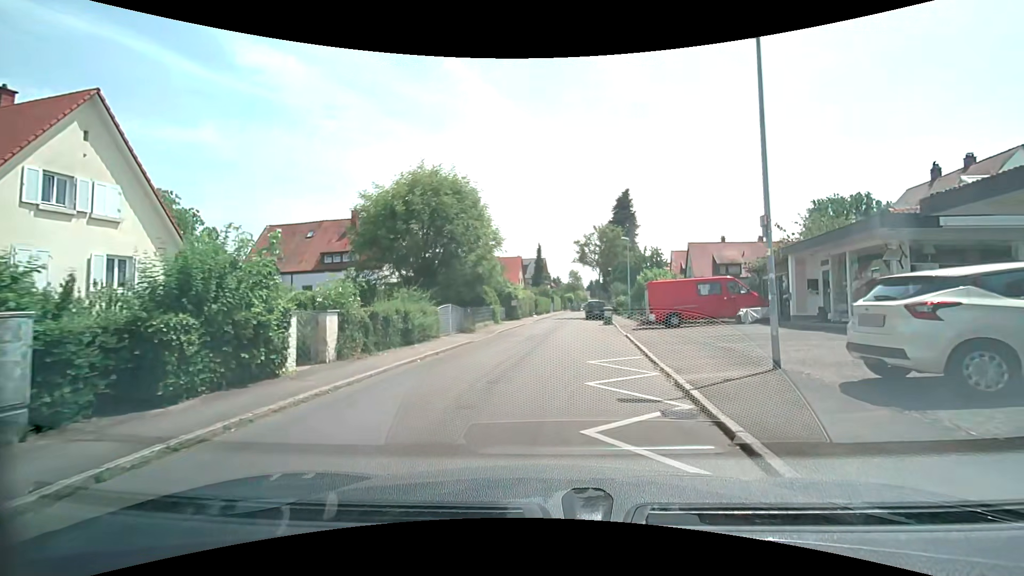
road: residential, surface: asphalt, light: Day
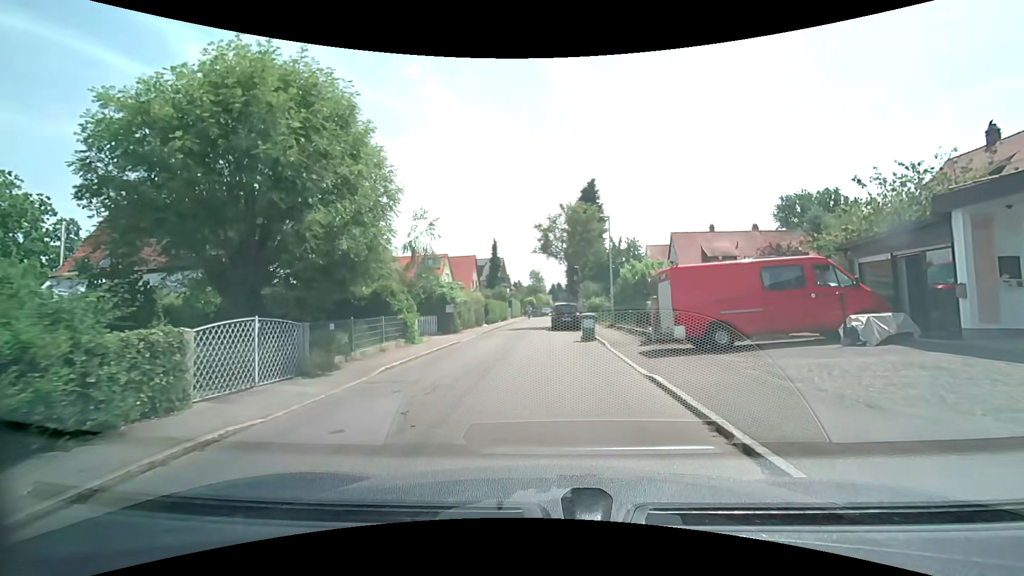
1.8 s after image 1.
(+0.4, +11.4) m; +4°
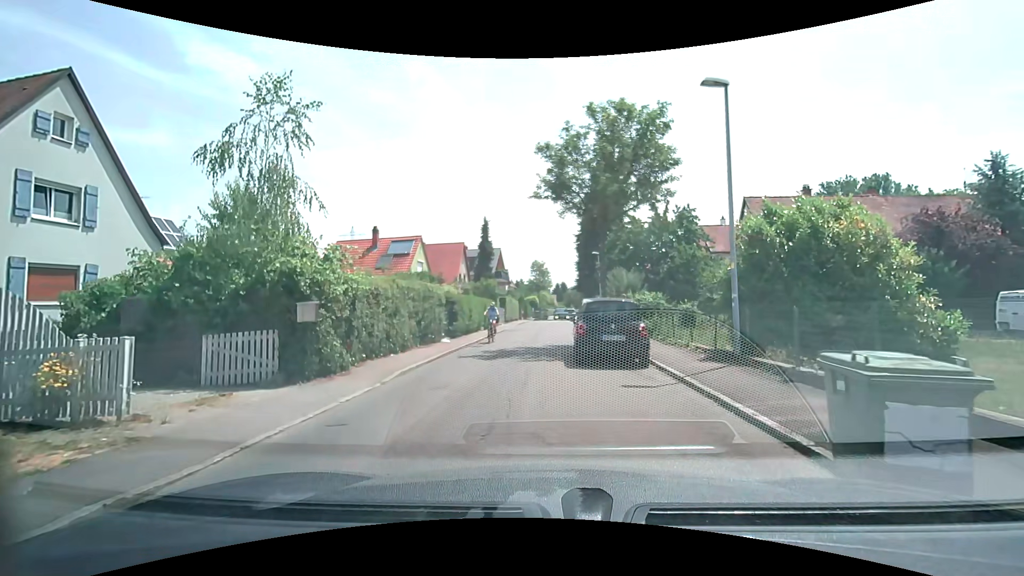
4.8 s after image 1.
(-0.3, +15.9) m; 0°
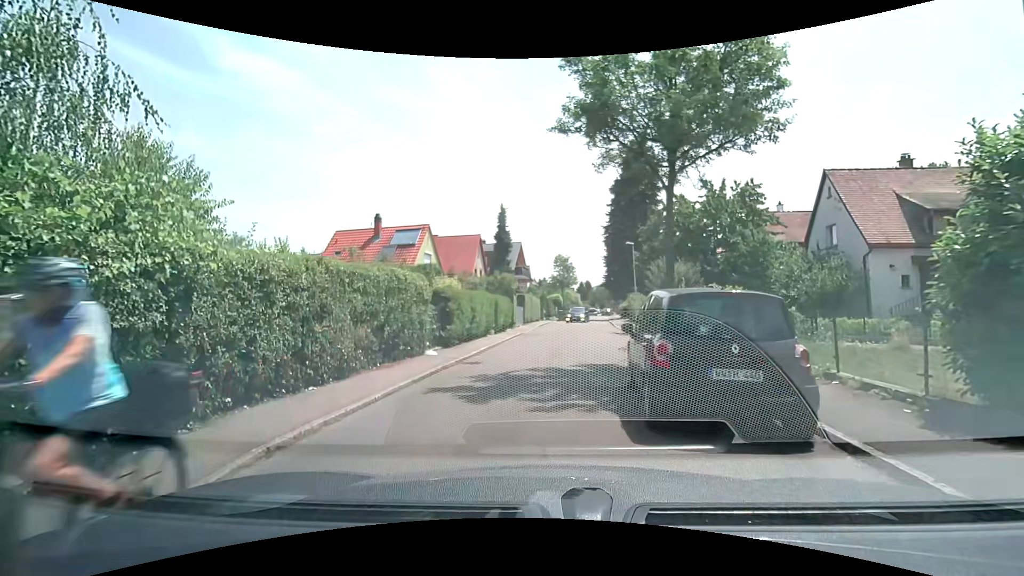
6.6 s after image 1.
(-0.1, +6.0) m; -4°
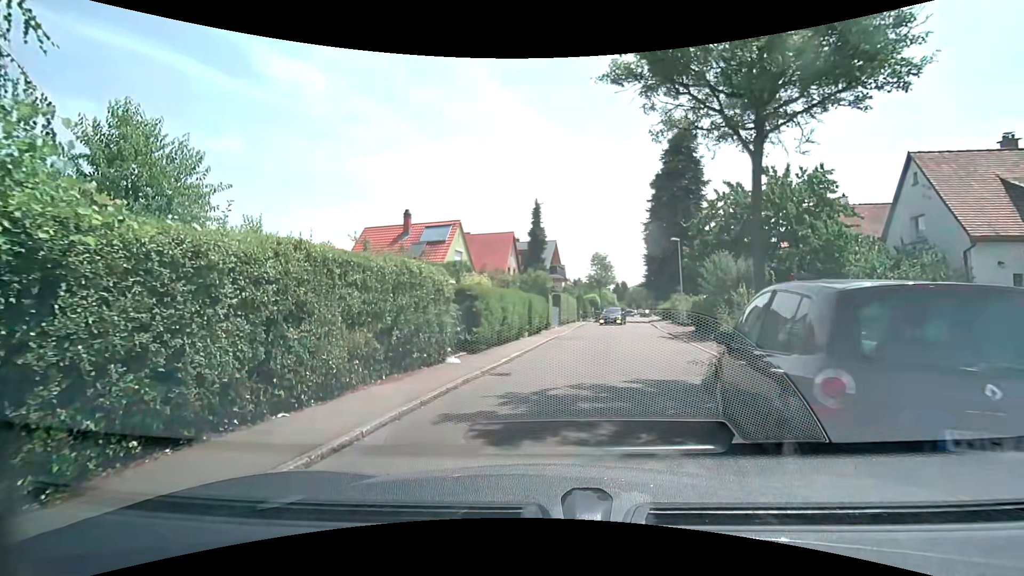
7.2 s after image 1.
(0.0, +2.3) m; -2°
(0, +10) (+3, +20) (+4, +30) (+6, +39) (+7, +49) (+8, +59) (+10, +69) (+11, +79) (+13, +89) (+13, +99) m
